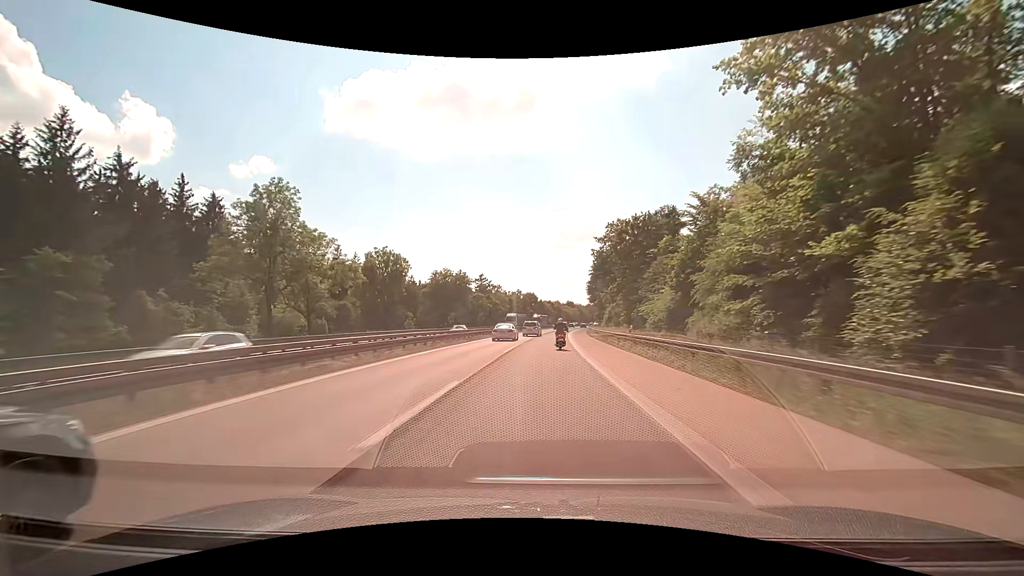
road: motorway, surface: asphalt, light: Day
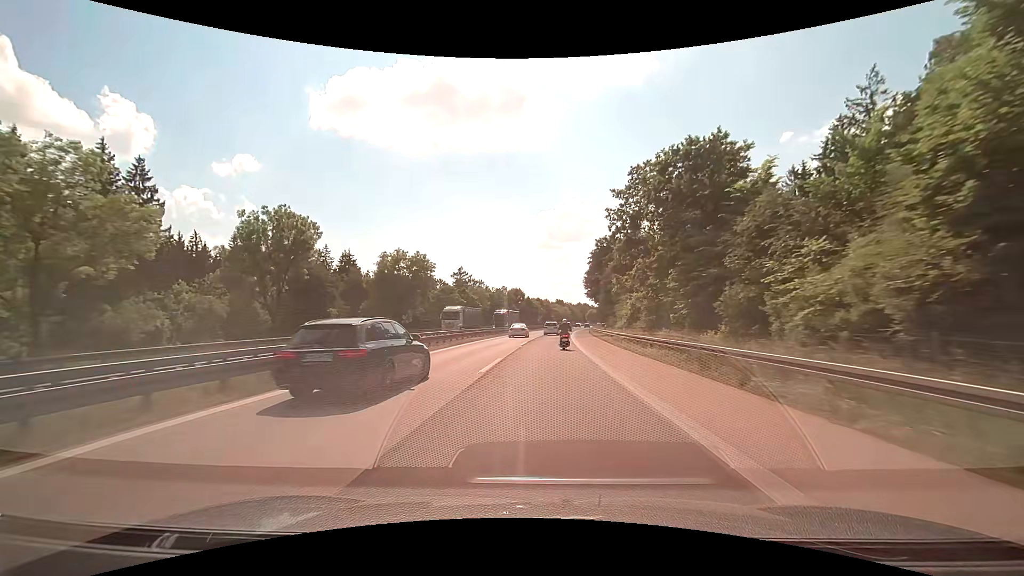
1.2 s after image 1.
(+0.3, +27.8) m; +1°
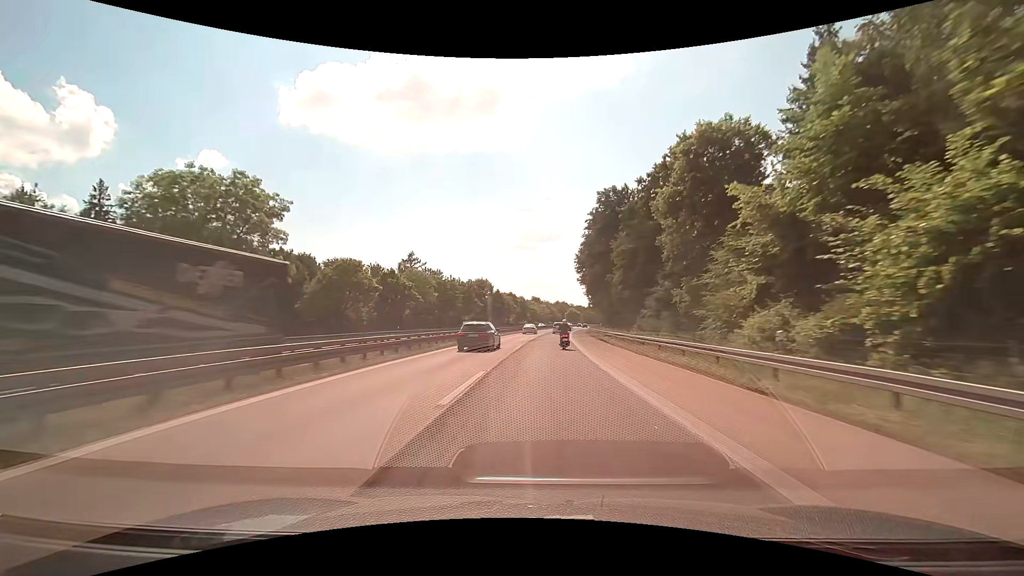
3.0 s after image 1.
(+0.9, +41.6) m; +3°
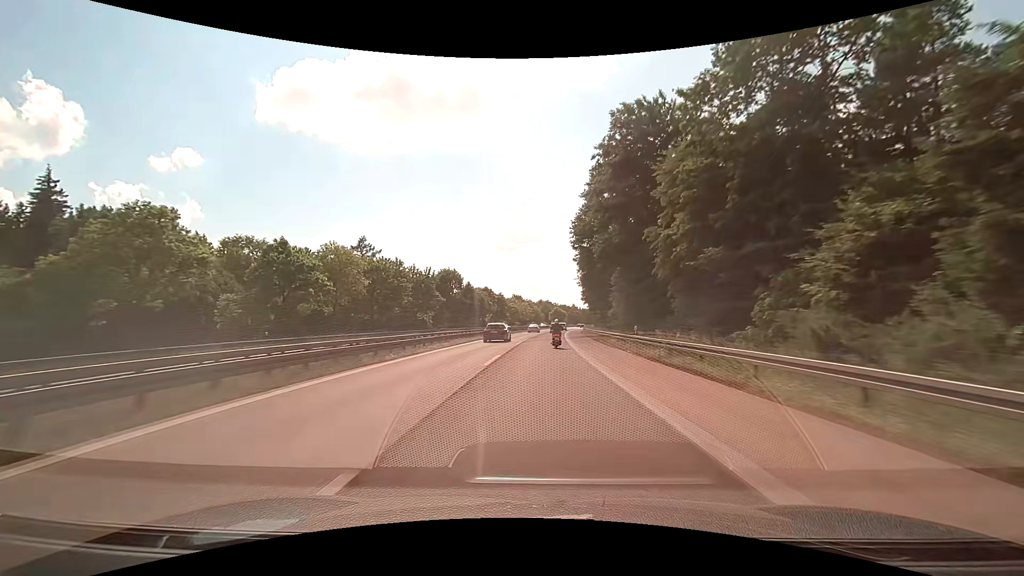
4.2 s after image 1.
(+0.5, +27.9) m; +2°
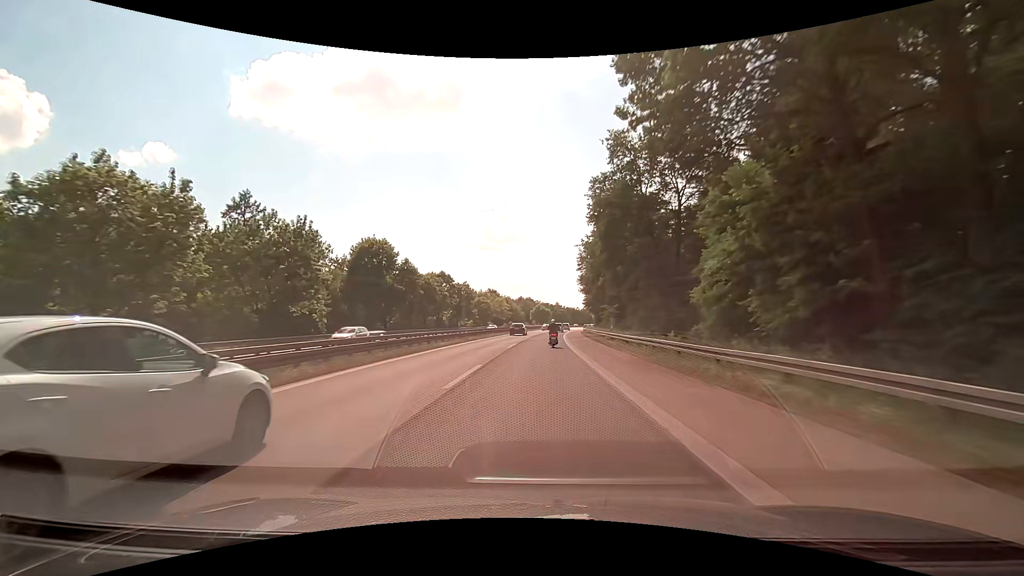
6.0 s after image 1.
(+0.8, +42.2) m; +2°
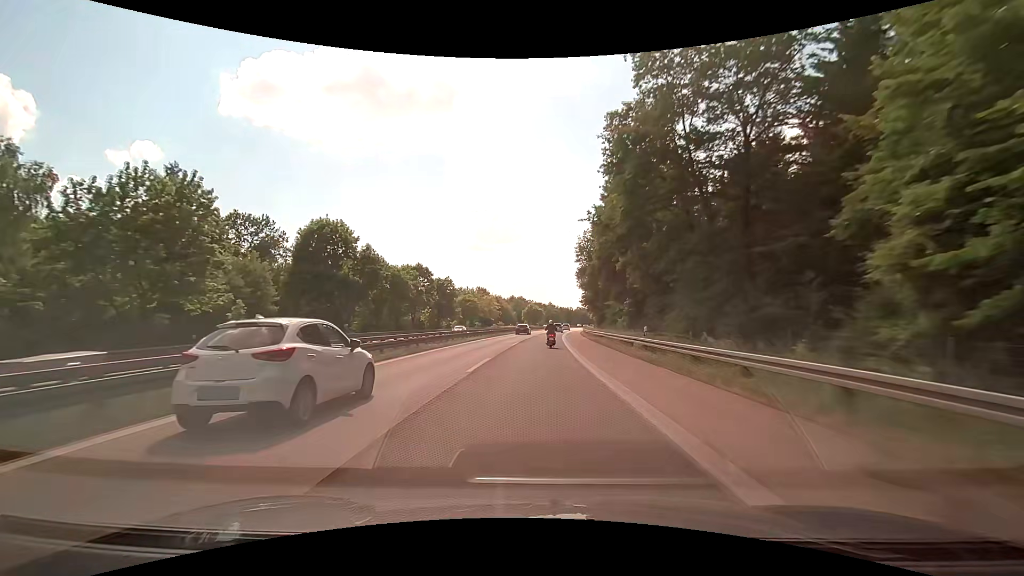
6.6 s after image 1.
(+0.1, +14.2) m; +1°
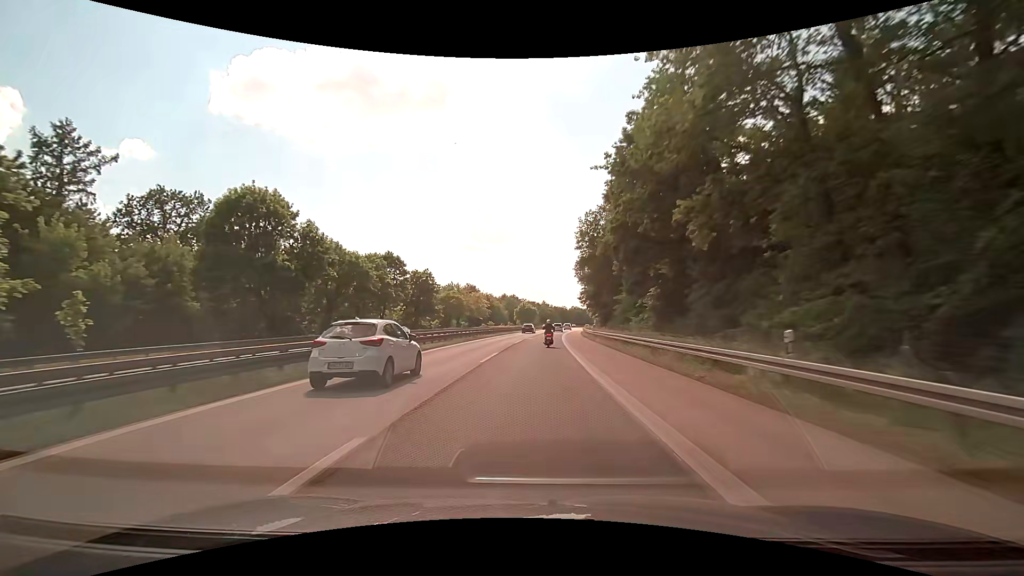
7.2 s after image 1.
(+0.2, +14.2) m; +1°
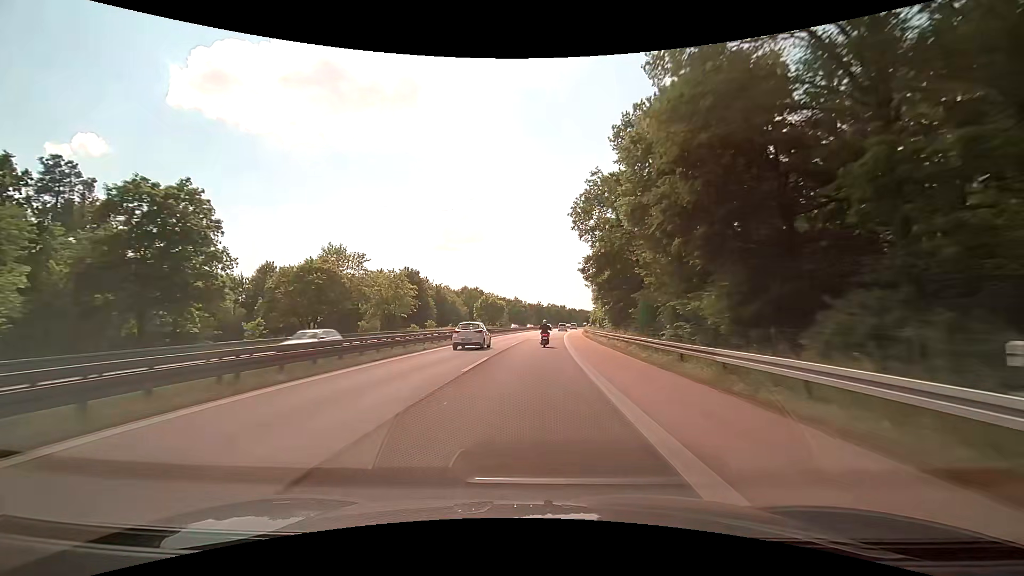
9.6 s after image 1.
(+1.4, +57.5) m; +3°
(0, +10) (0, +20) (0, +30) (+1, +40) (+1, +50) (+2, +60) (+2, +70) (+3, +80) (+4, +90) (+5, +100) m
